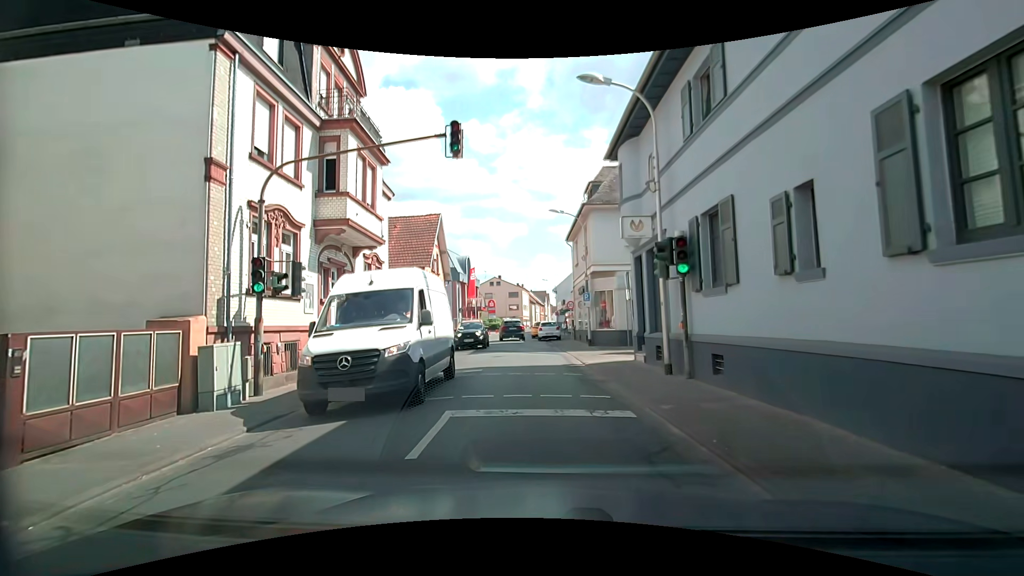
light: Day
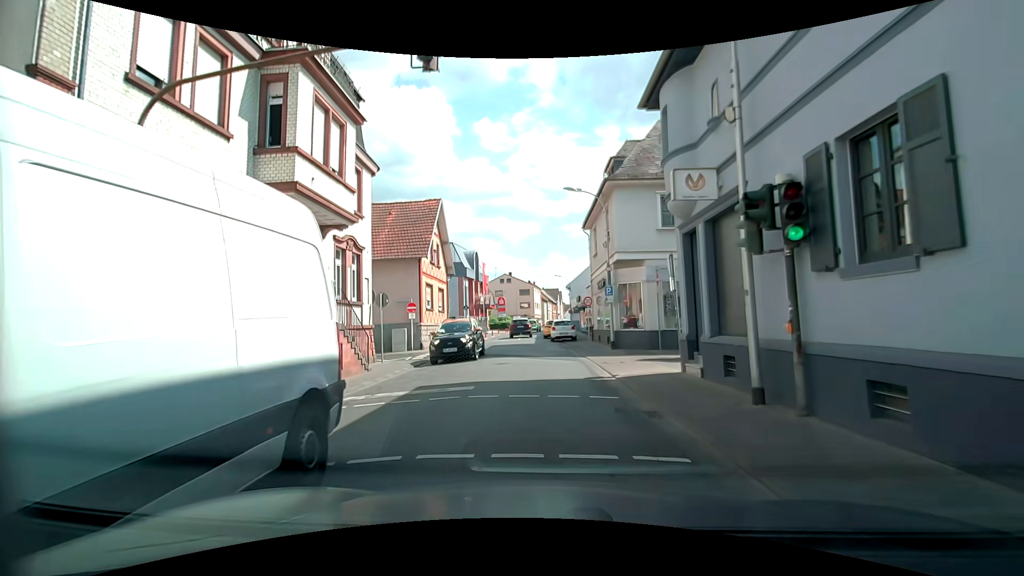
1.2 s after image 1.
(-0.1, +4.2) m; -2°
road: tertiary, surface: asphalt
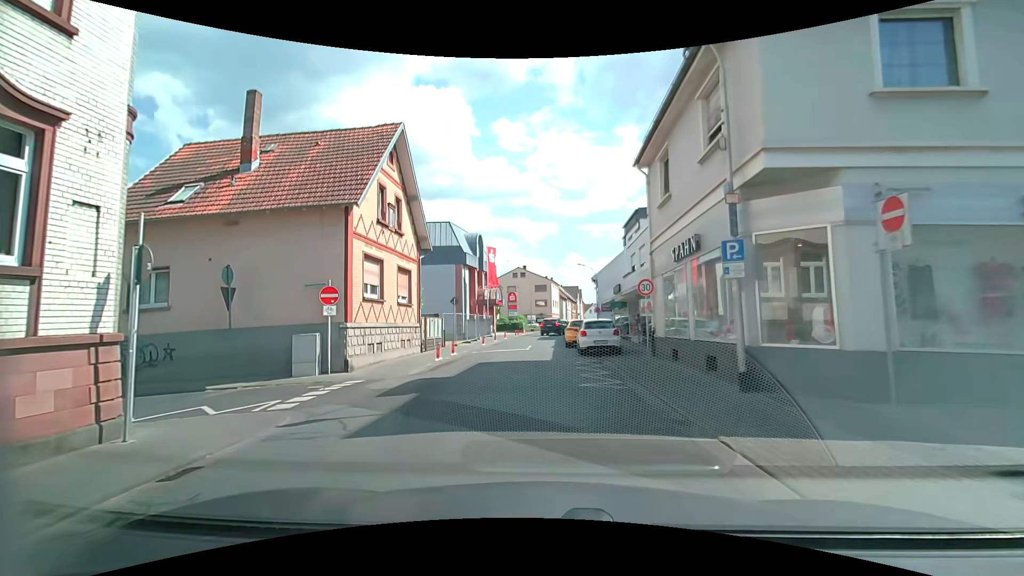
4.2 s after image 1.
(-0.1, +13.2) m; -1°
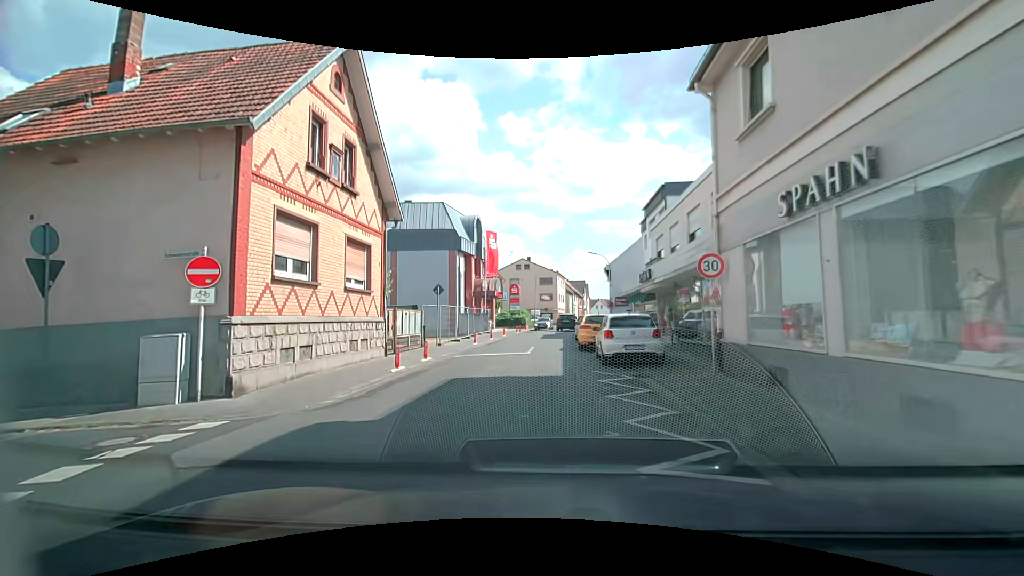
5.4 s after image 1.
(0.0, +6.2) m; 0°
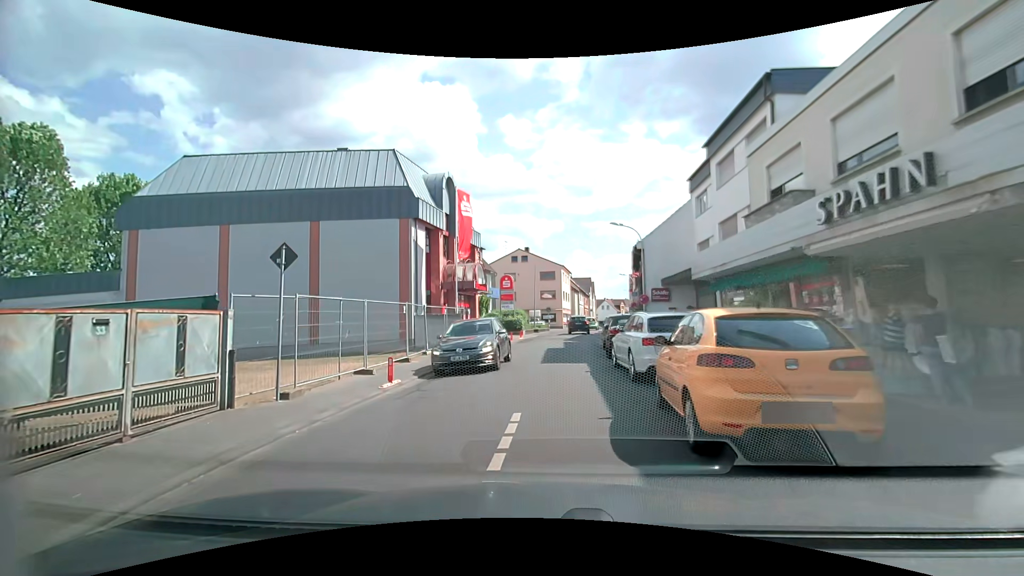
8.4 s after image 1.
(-0.2, +14.6) m; +1°
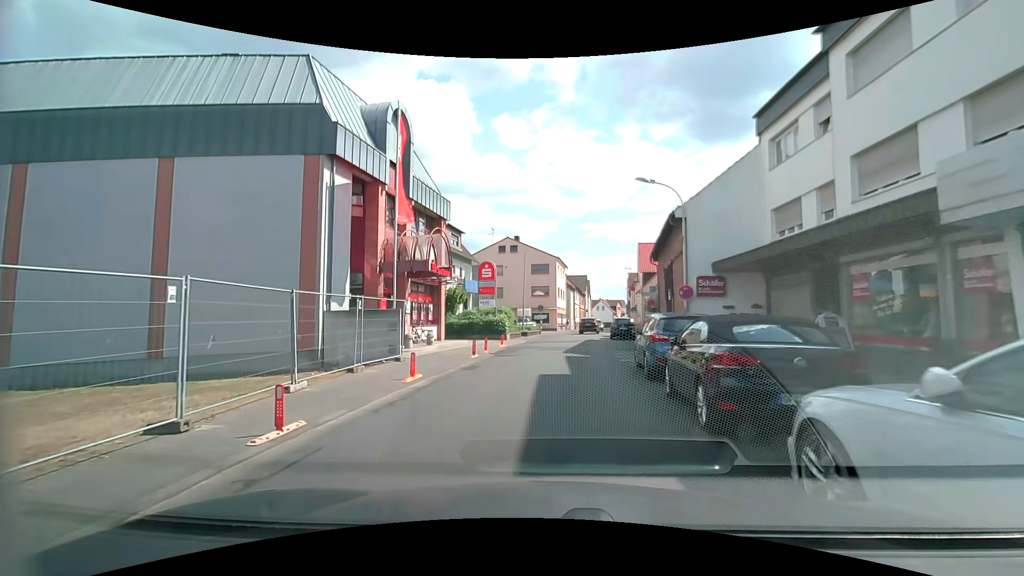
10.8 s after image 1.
(-0.3, +10.4) m; -1°
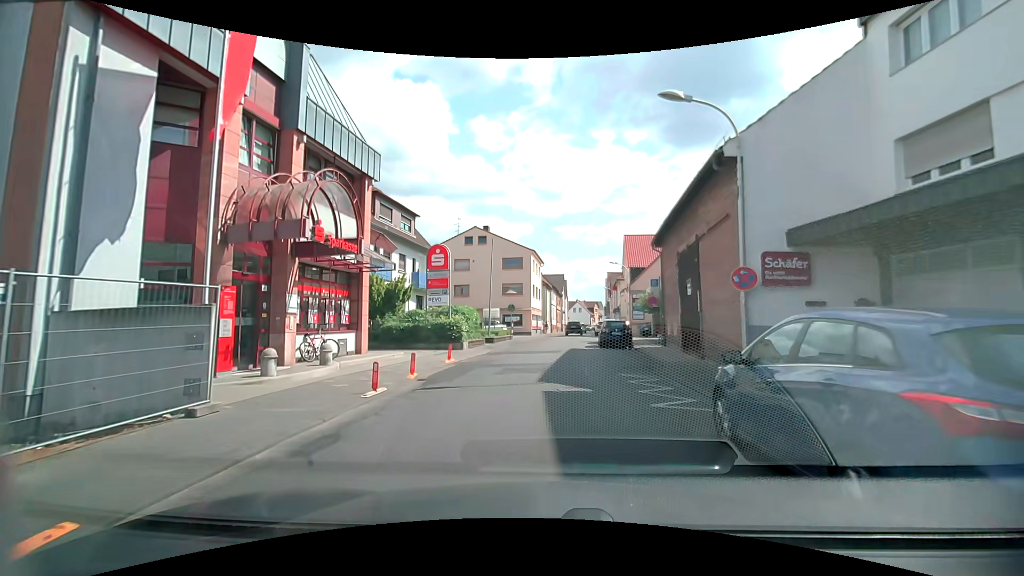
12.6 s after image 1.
(+0.2, +8.5) m; +2°
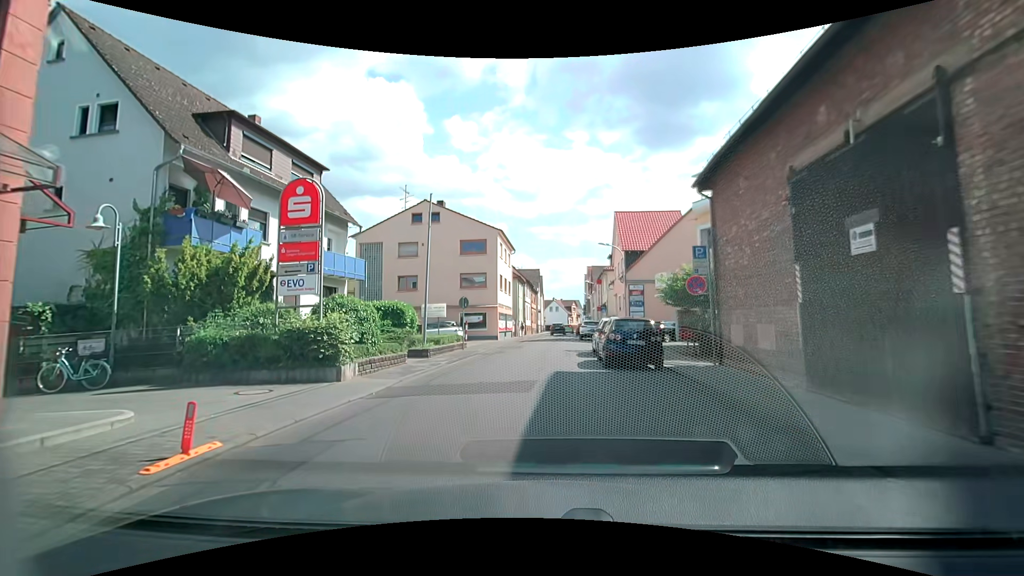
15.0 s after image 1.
(+0.5, +12.2) m; +3°
(0, +10) (0, +20) (+1, +30) (+2, +40) (+2, +50) (+3, +60) (+4, +70) (+4, +80) (+5, +90) (+6, +100) m
